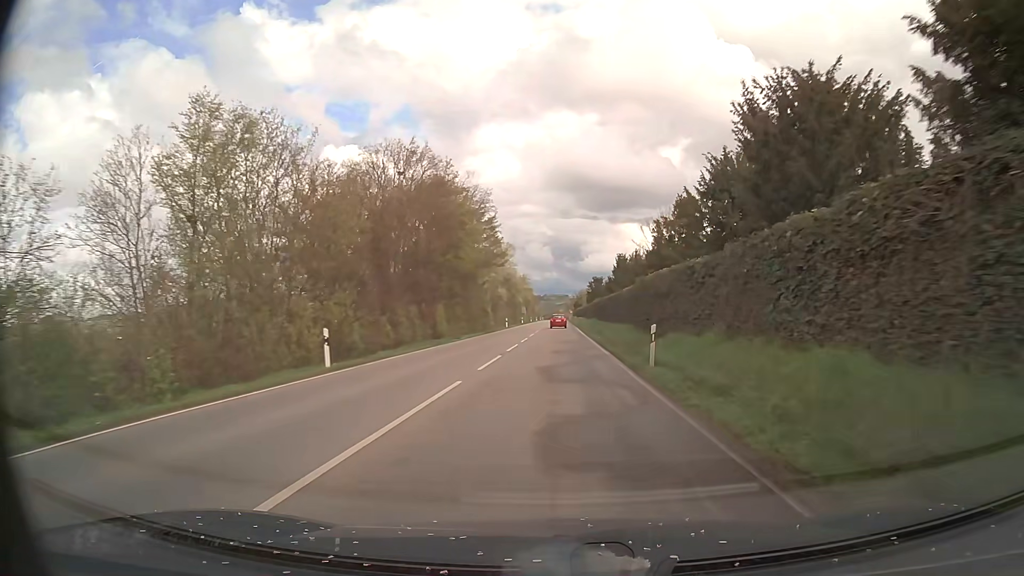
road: tertiary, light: Day
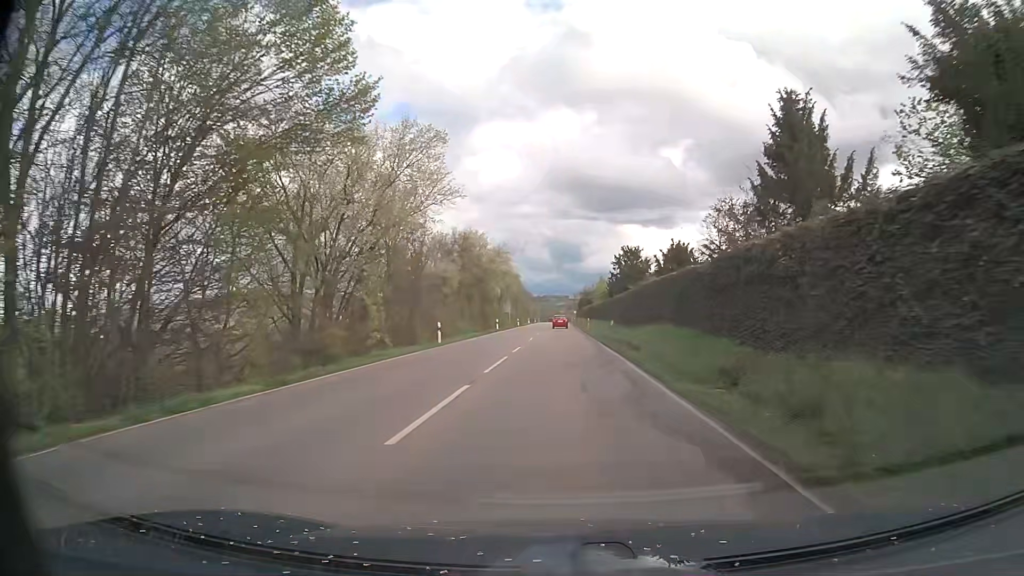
(+0.3, +45.9) m; 0°
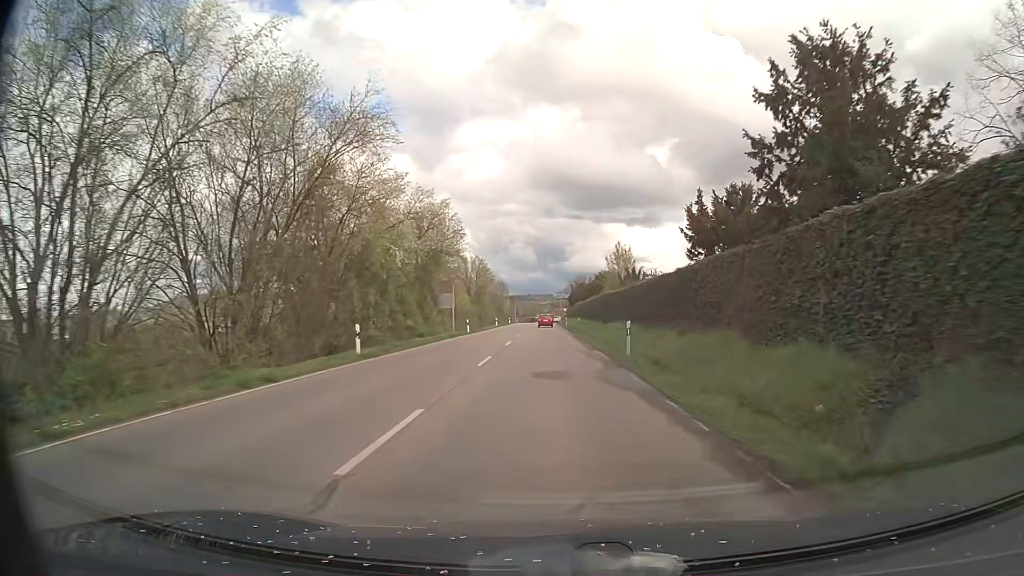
(+0.4, +43.5) m; +1°
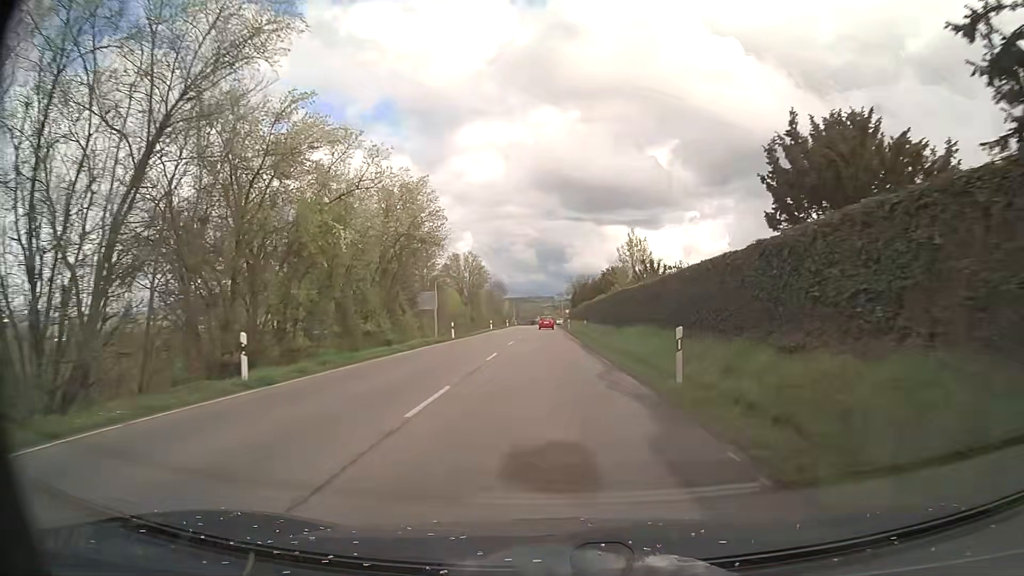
(0.0, +8.7) m; 0°
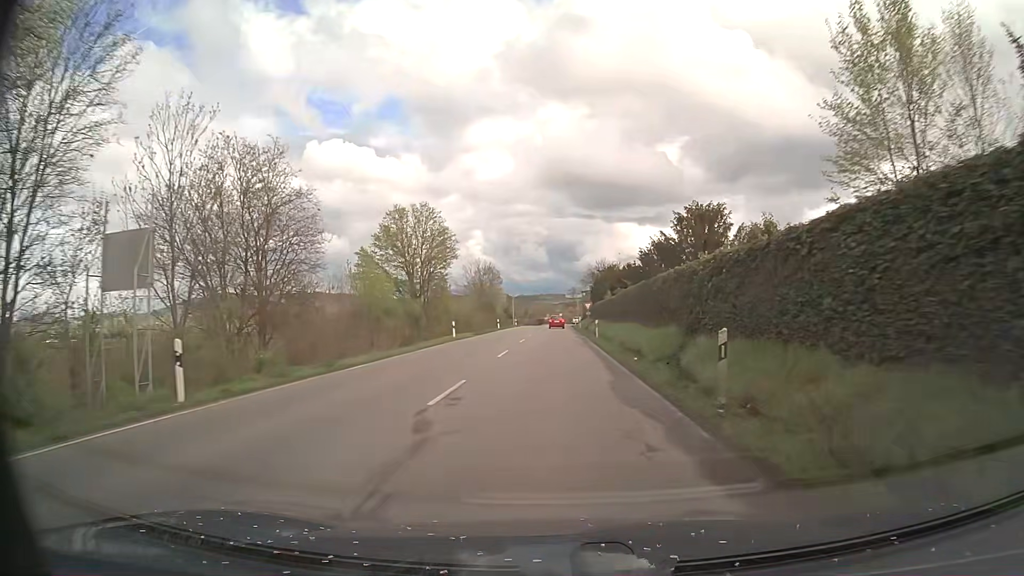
(-0.2, +34.9) m; -1°
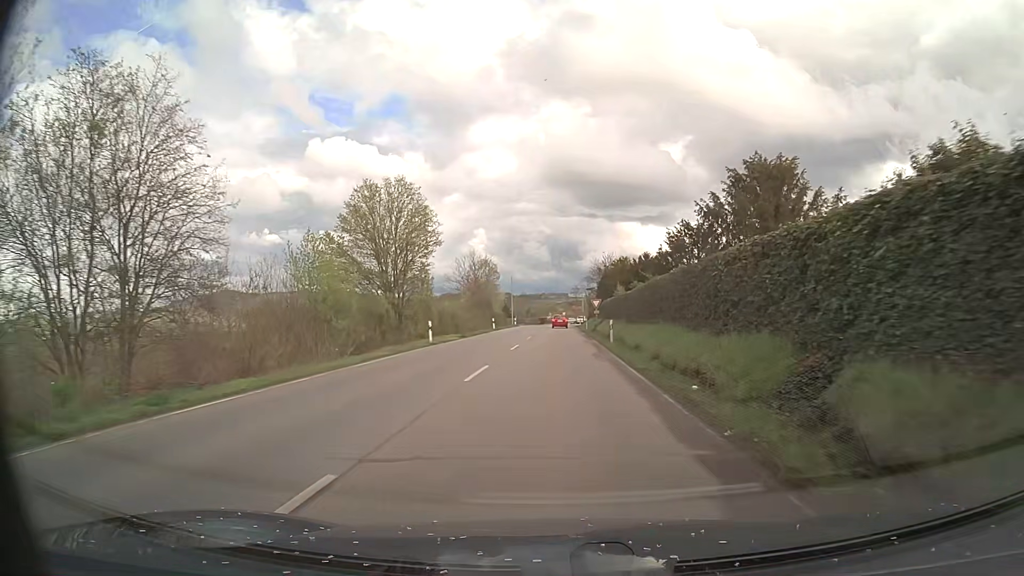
(0.0, +8.8) m; 0°
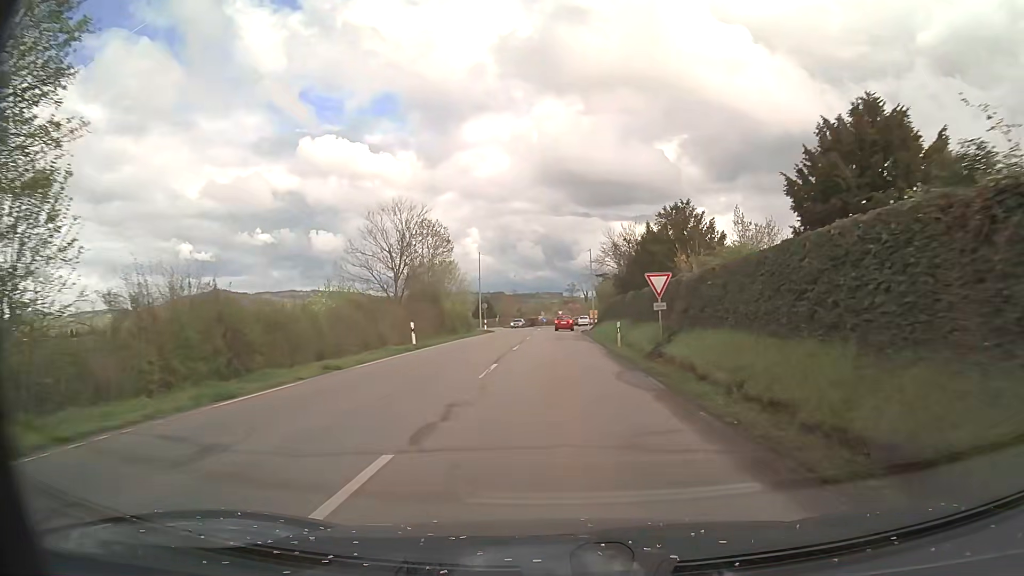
(-0.1, +35.2) m; 0°
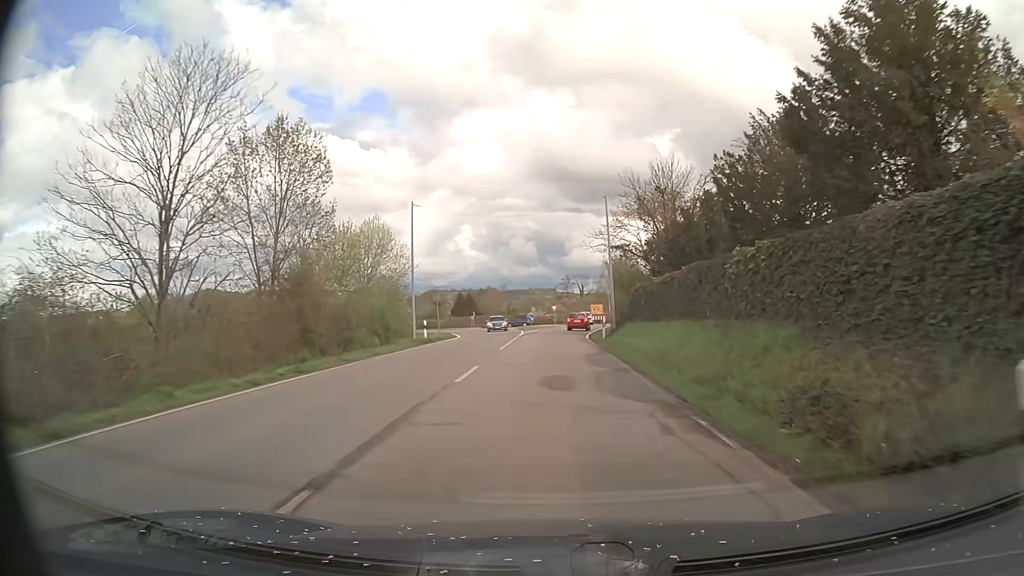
(+0.3, +25.5) m; +1°
(0, +10) (0, +20) (0, +30) (0, +40) (+1, +50) (+2, +60) (+3, +70) (+6, +79) (+12, +88) (+20, +92) m
